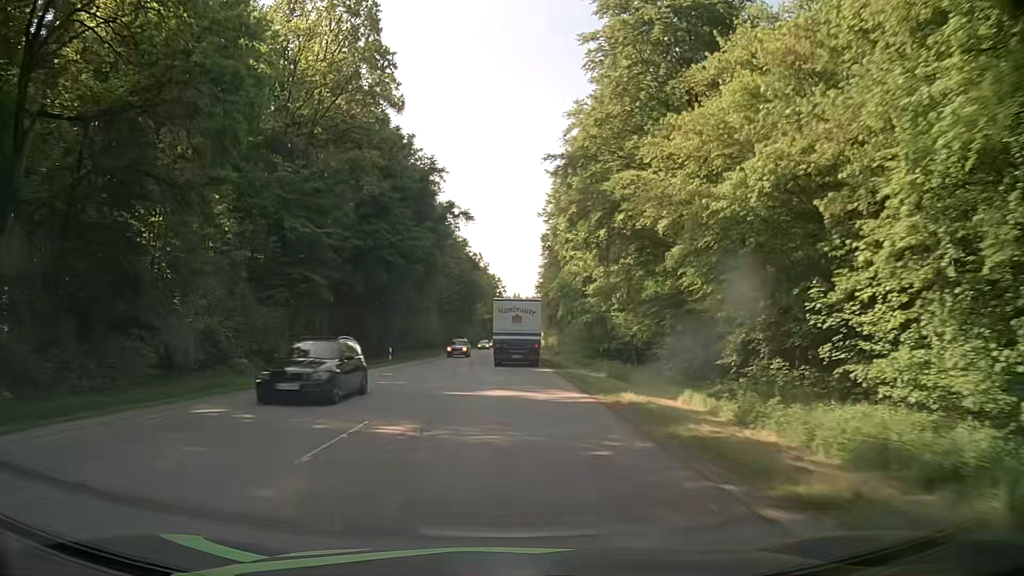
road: secondary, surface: asphalt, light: Day
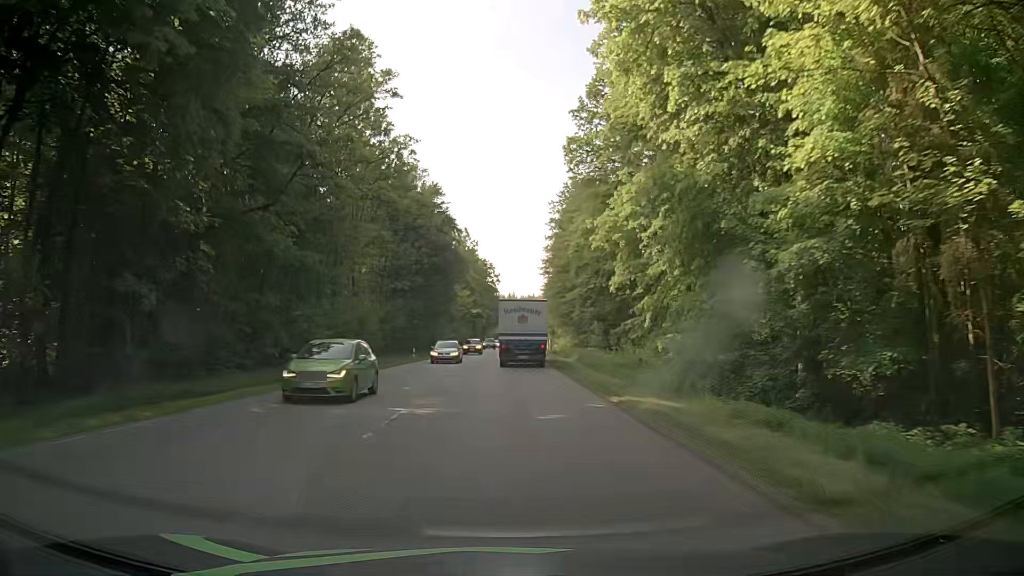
(+0.2, +46.1) m; 0°
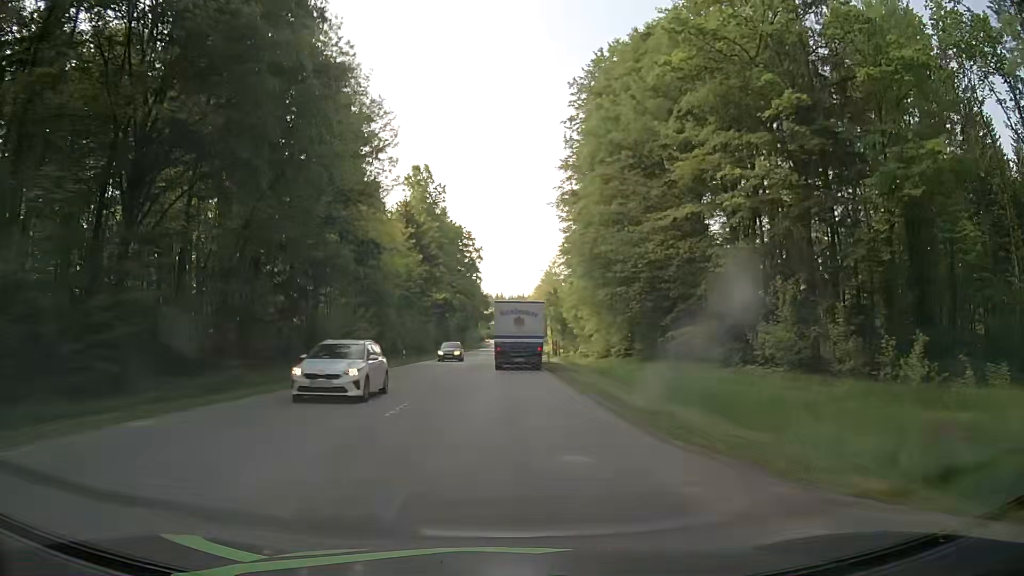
(+1.2, +57.8) m; +2°
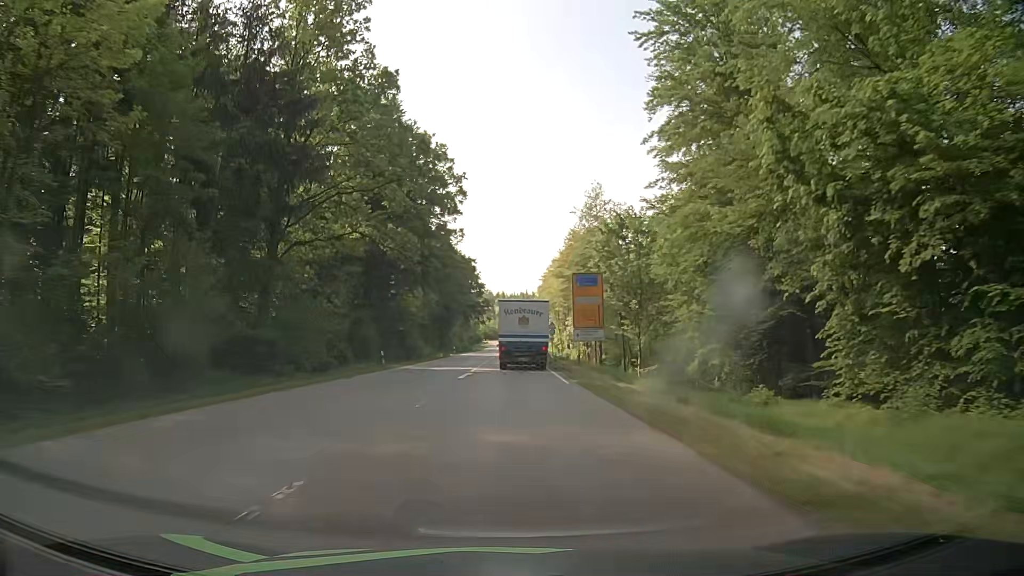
(-0.1, +57.5) m; 0°
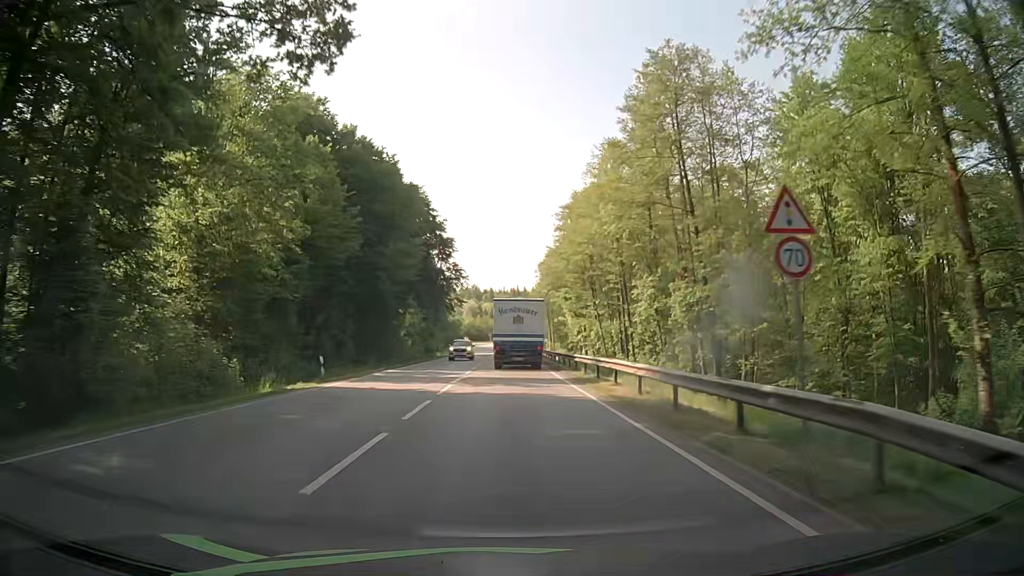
(+0.3, +57.1) m; +1°
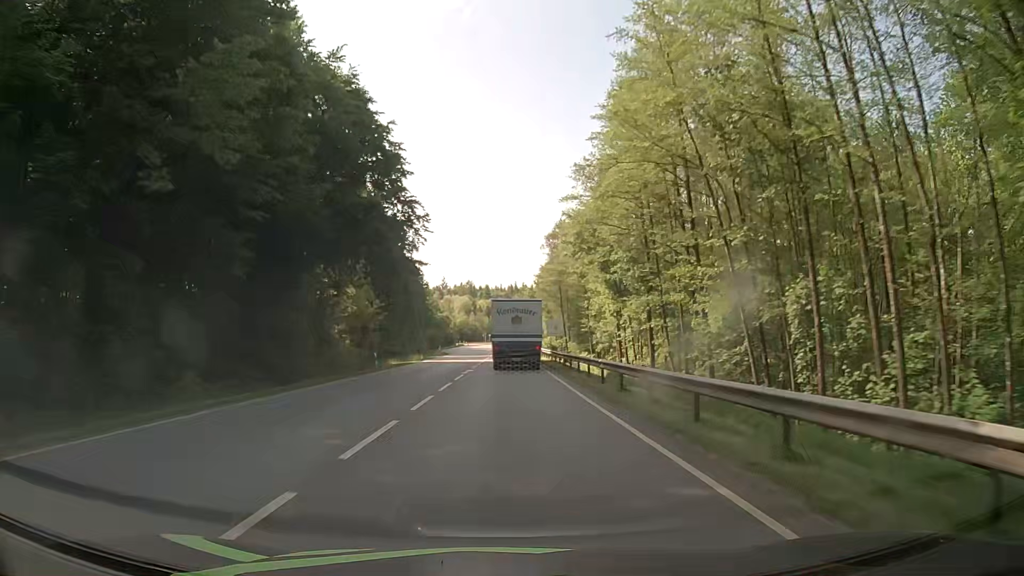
(-0.2, +34.1) m; 0°
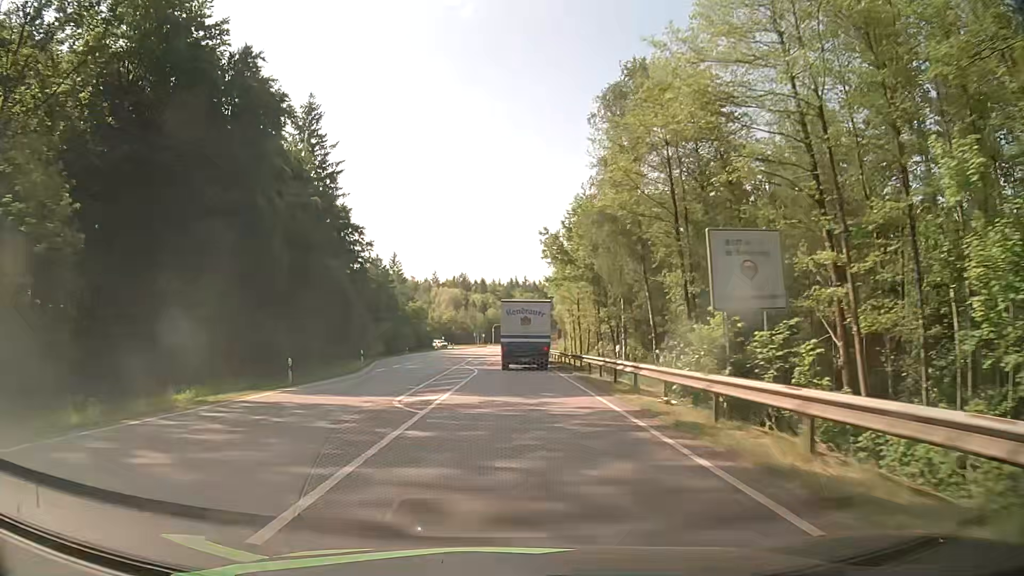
(+0.1, +56.5) m; +1°
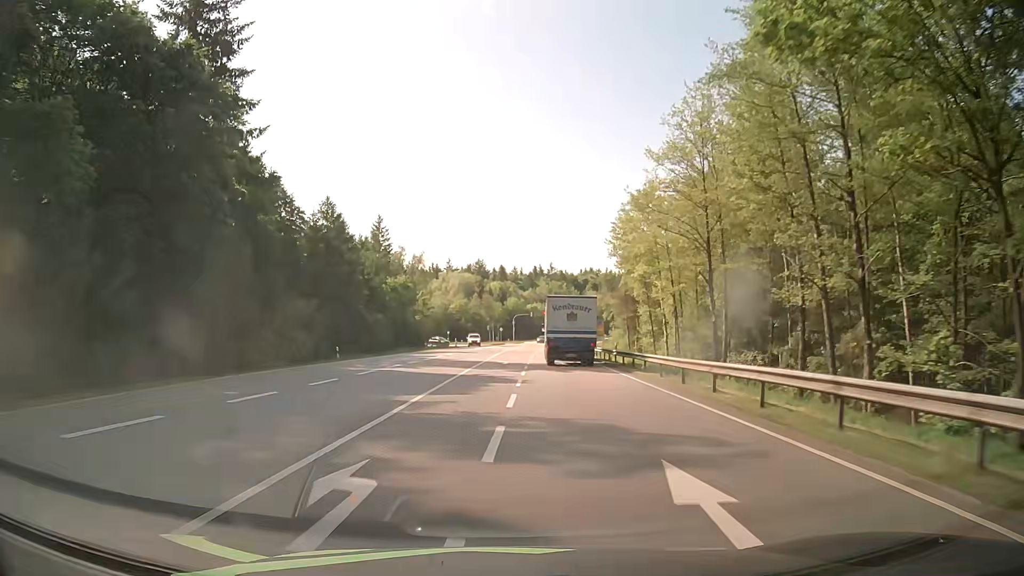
(-0.9, +45.8) m; -2°
(0, +10) (0, +20) (0, +30) (+1, +40) (+1, +50) (+2, +60) (+2, +70) (+3, +80) (+3, +90) (+4, +100) m
